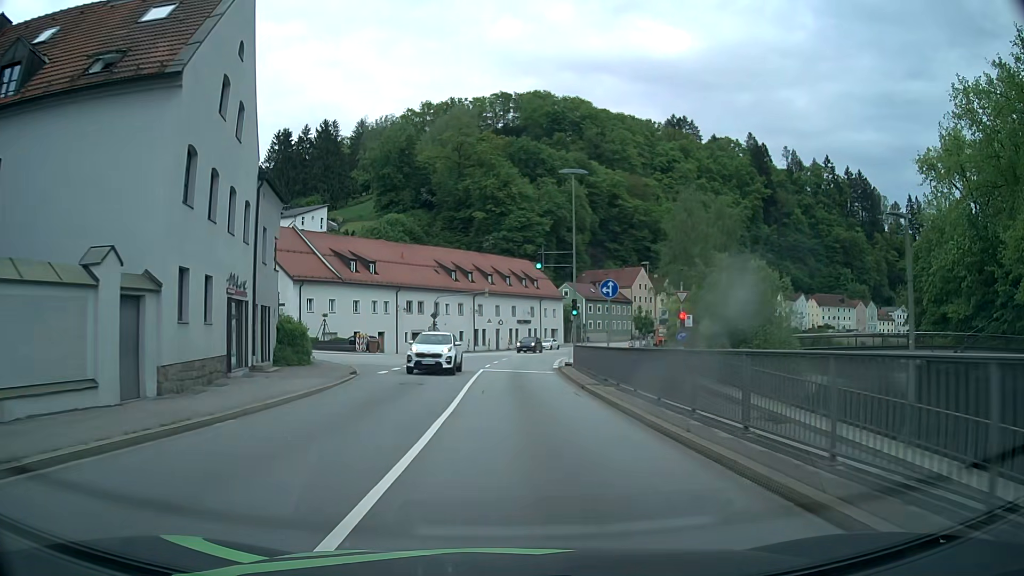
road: primary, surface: asphalt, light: Day
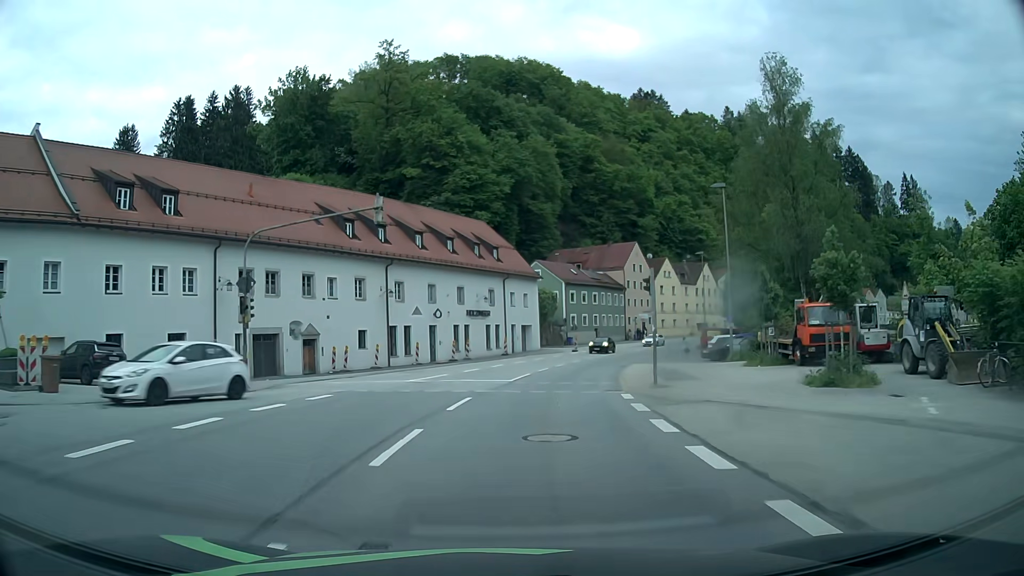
(+0.2, +39.0) m; +3°
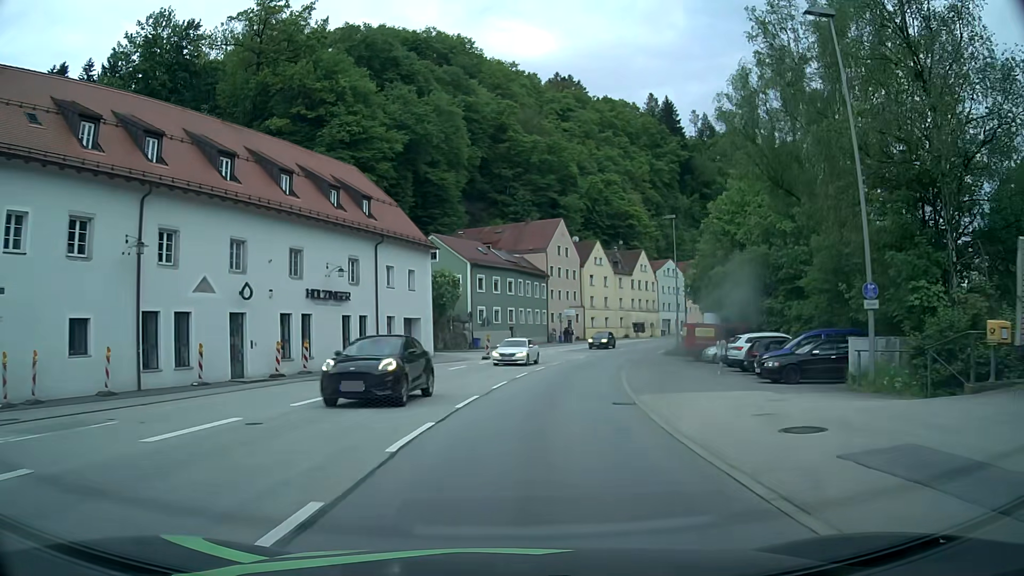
(+1.6, +23.3) m; +9°
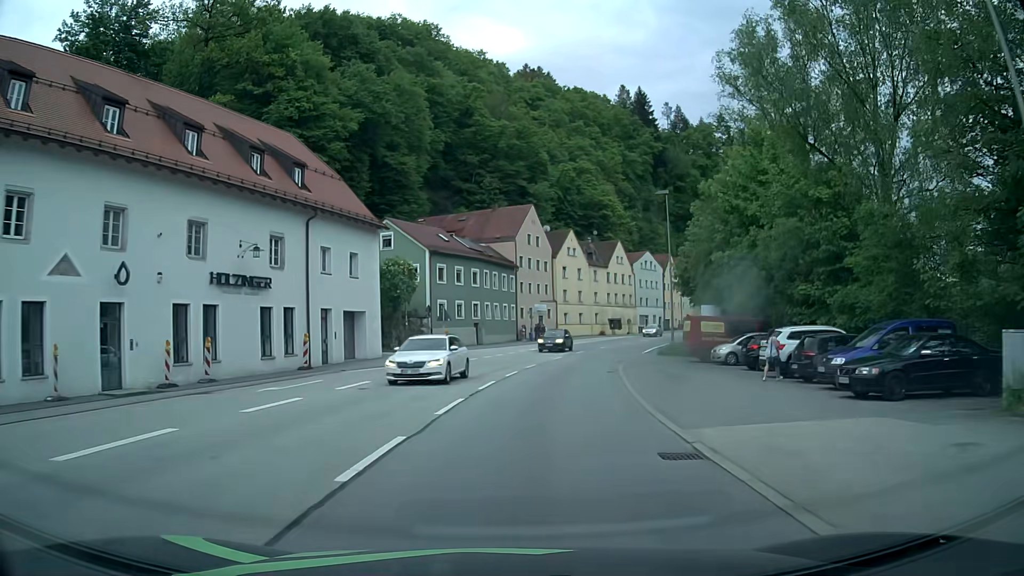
(+0.2, +7.8) m; +3°
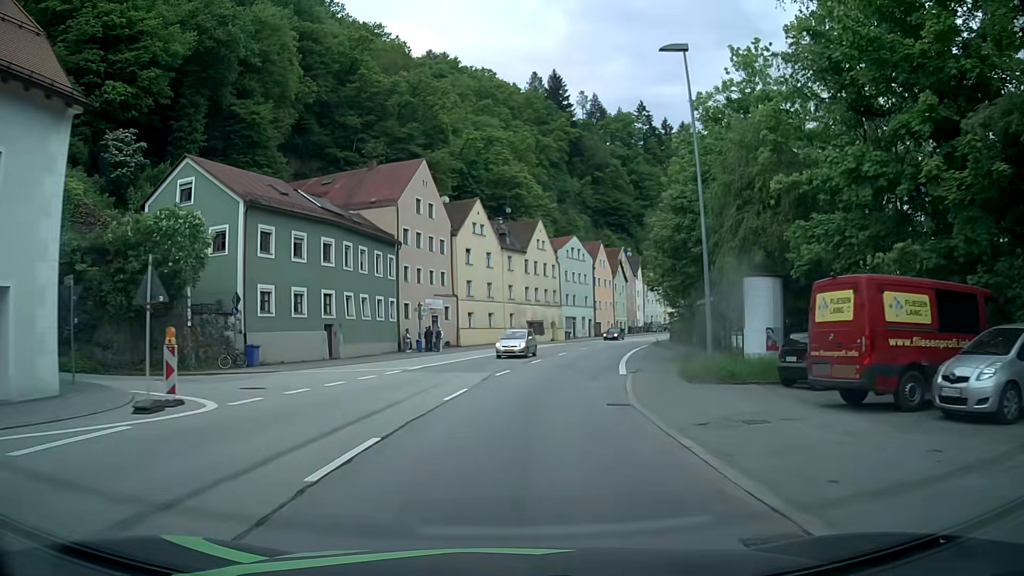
(+1.6, +23.2) m; +8°
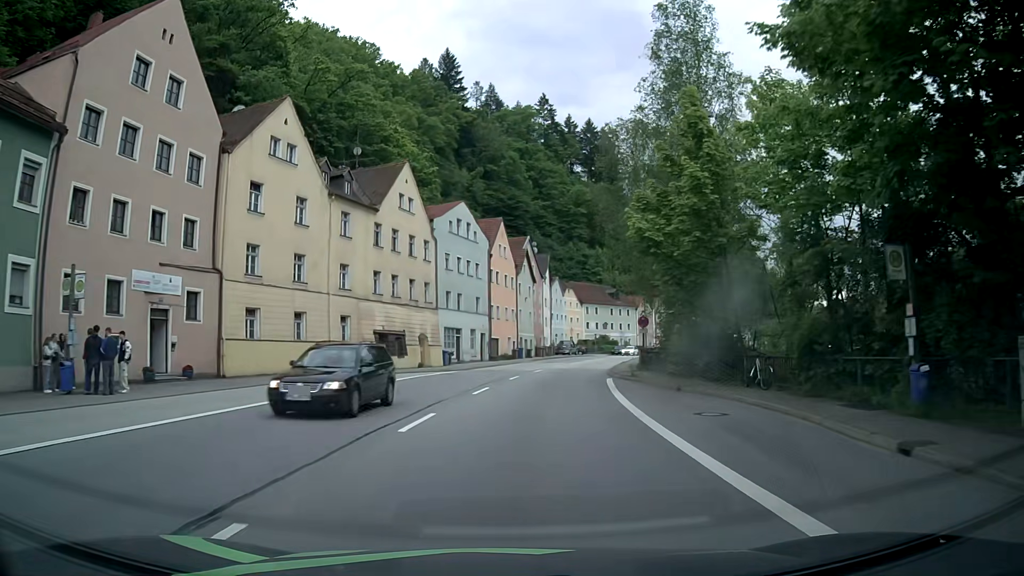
(+2.7, +30.6) m; +9°
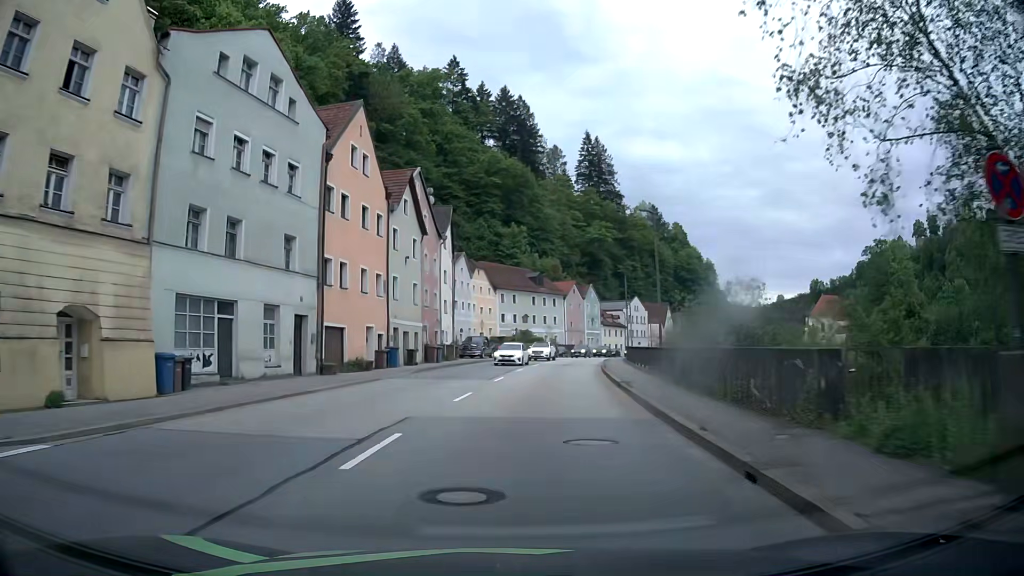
(+2.3, +30.5) m; +8°
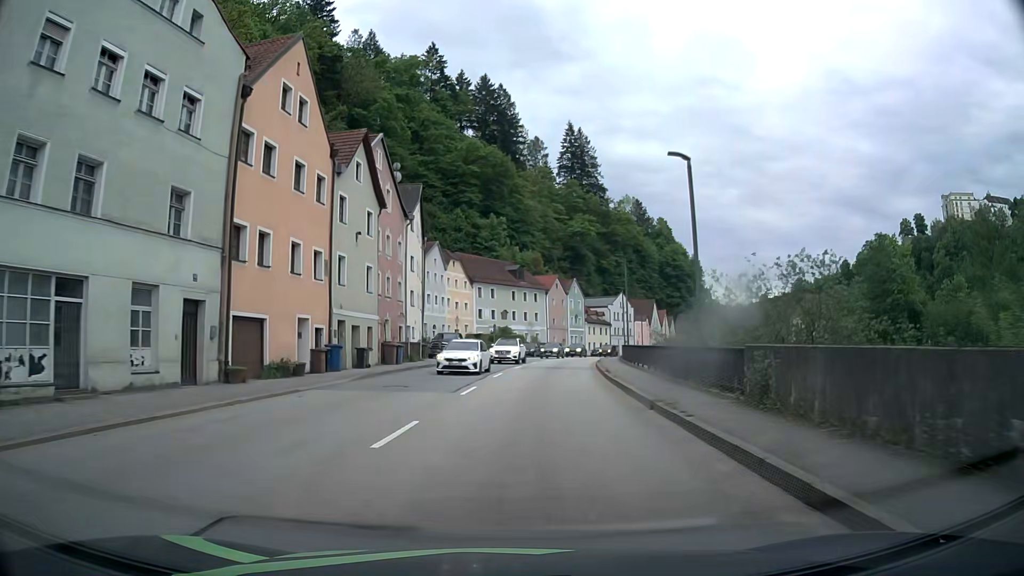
(+0.1, +7.7) m; +2°
(0, +10) (+1, +20) (+1, +30) (+3, +40) (+4, +50) (+6, +60) (+8, +69) (+11, +79) (+14, +88) (+18, +98) m
